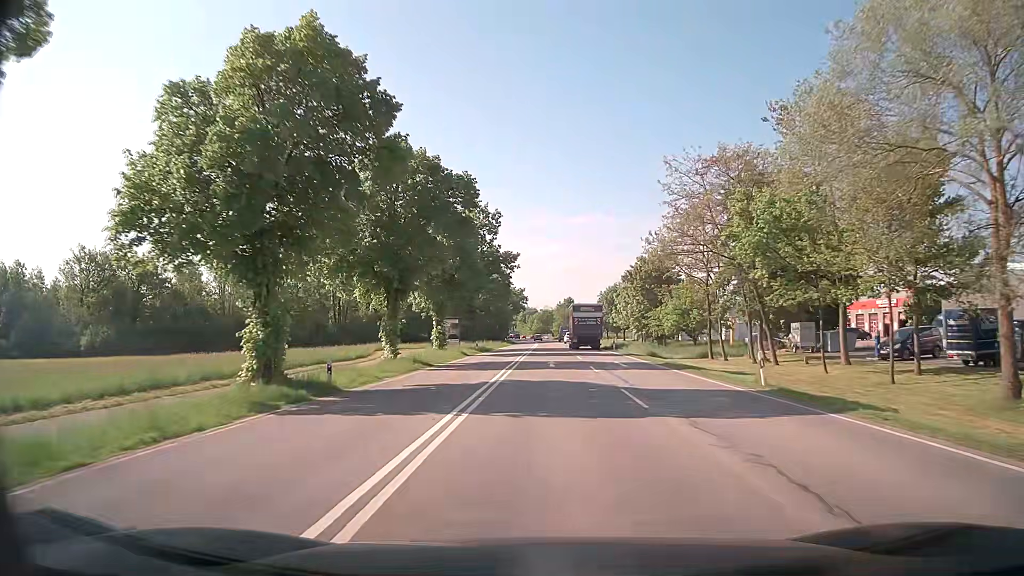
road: secondary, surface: asphalt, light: Day
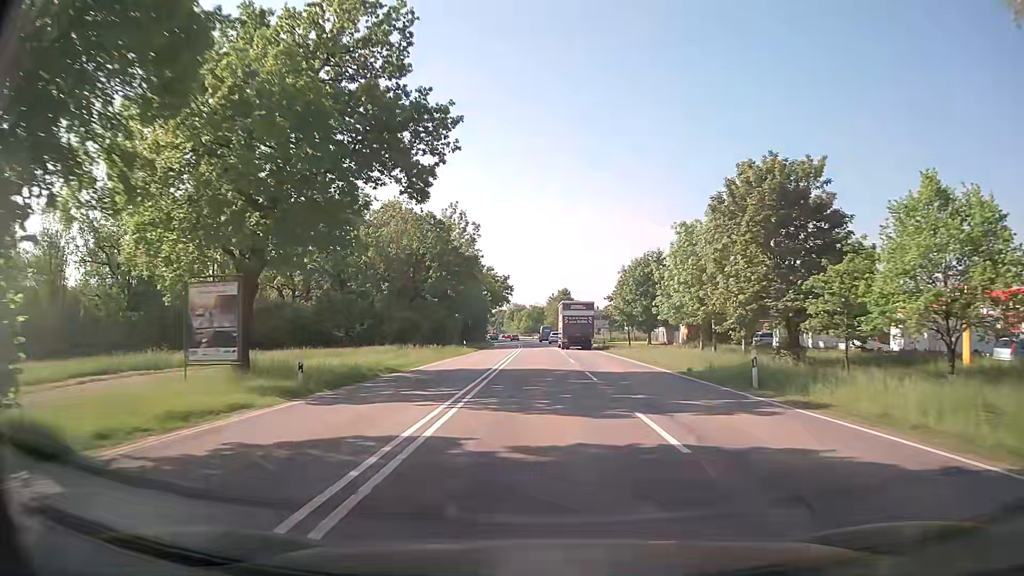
(+0.3, +40.6) m; +1°
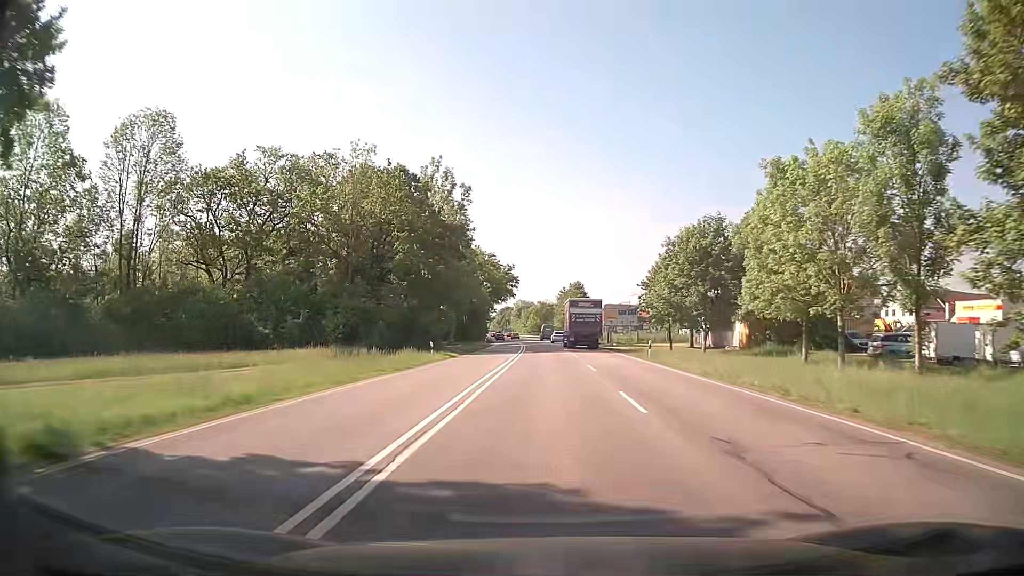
(-0.2, +20.3) m; -1°
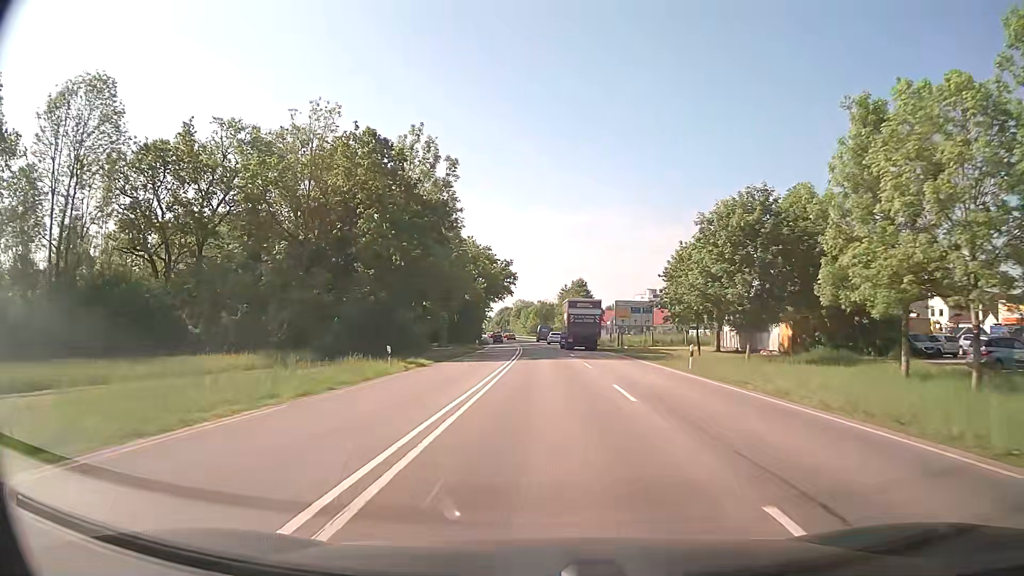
(-0.1, +10.2) m; 0°
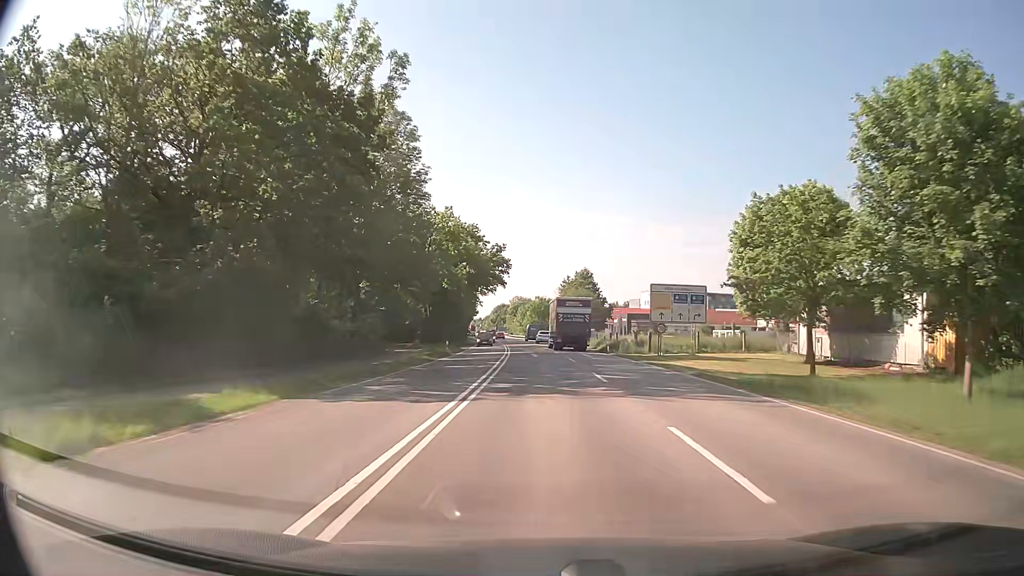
(0.0, +20.4) m; 0°
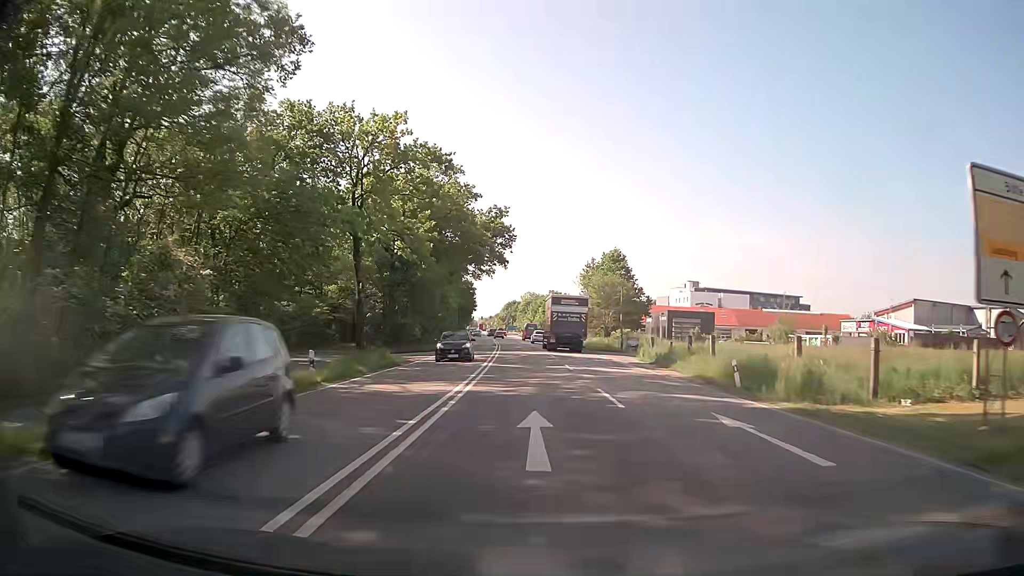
(-0.2, +30.7) m; -1°
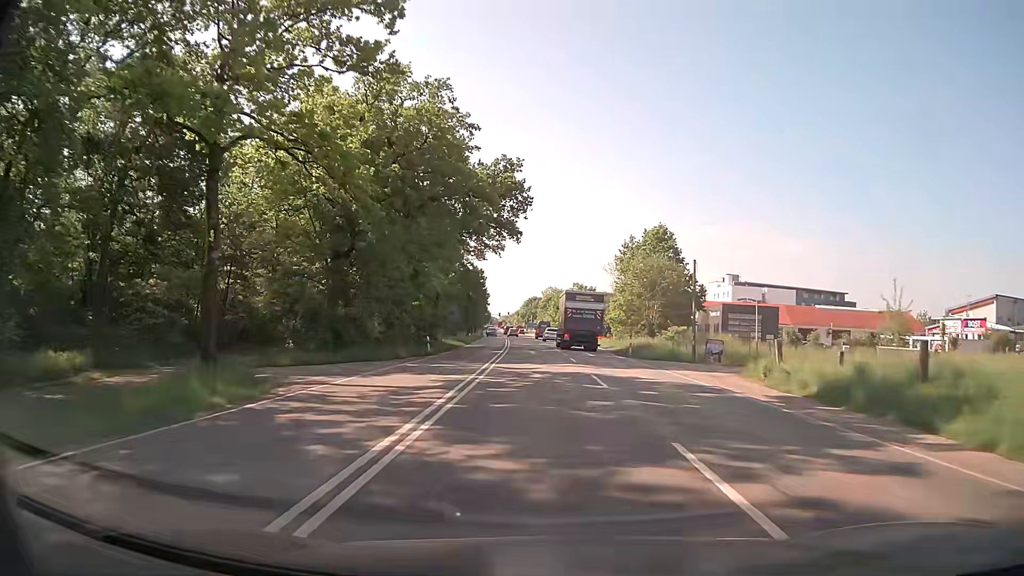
(-0.3, +20.2) m; -2°
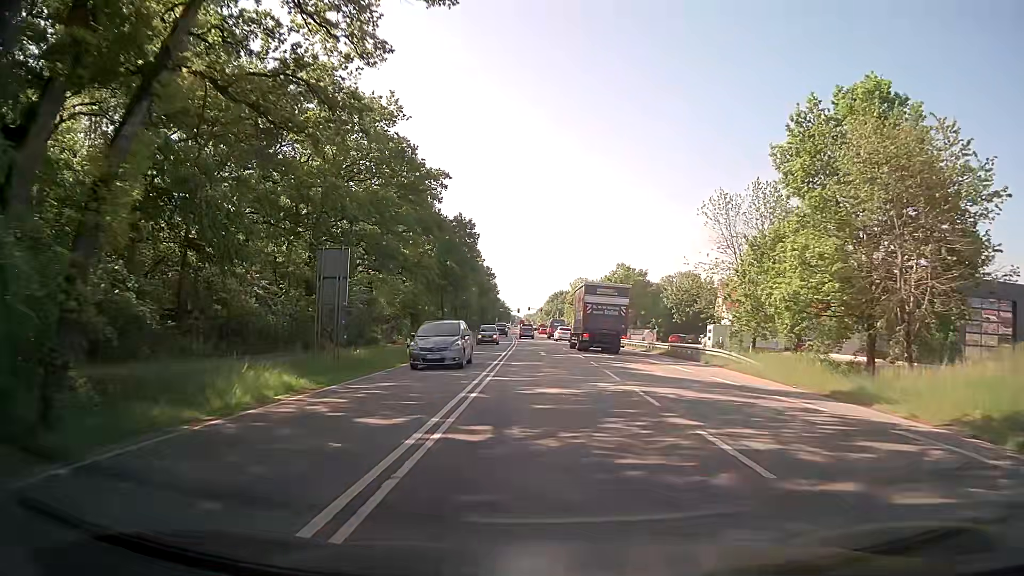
(-1.0, +45.6) m; -2°
(0, +10) (0, +20) (0, +30) (0, +40) (-1, +50) (-1, +60) (-1, +70) (-2, +80) (-2, +90) (-3, +100) m
